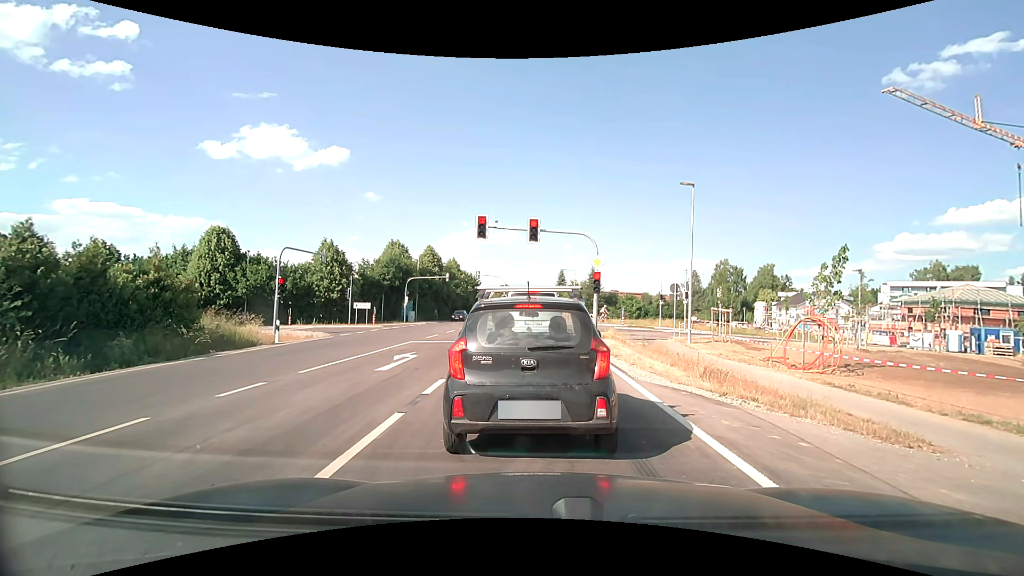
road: secondary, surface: asphalt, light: Day
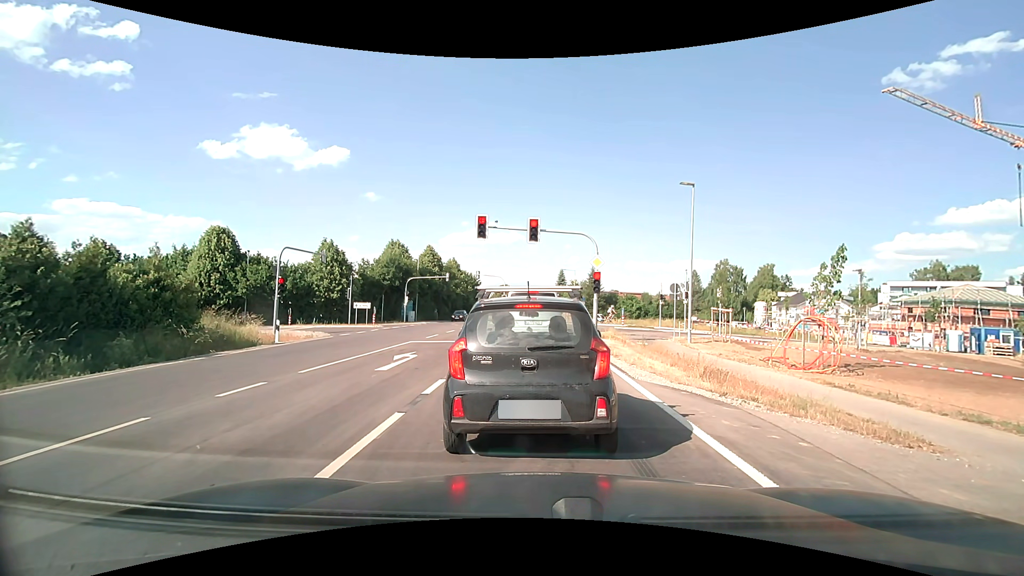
(0.0, 0.0) m; 0°
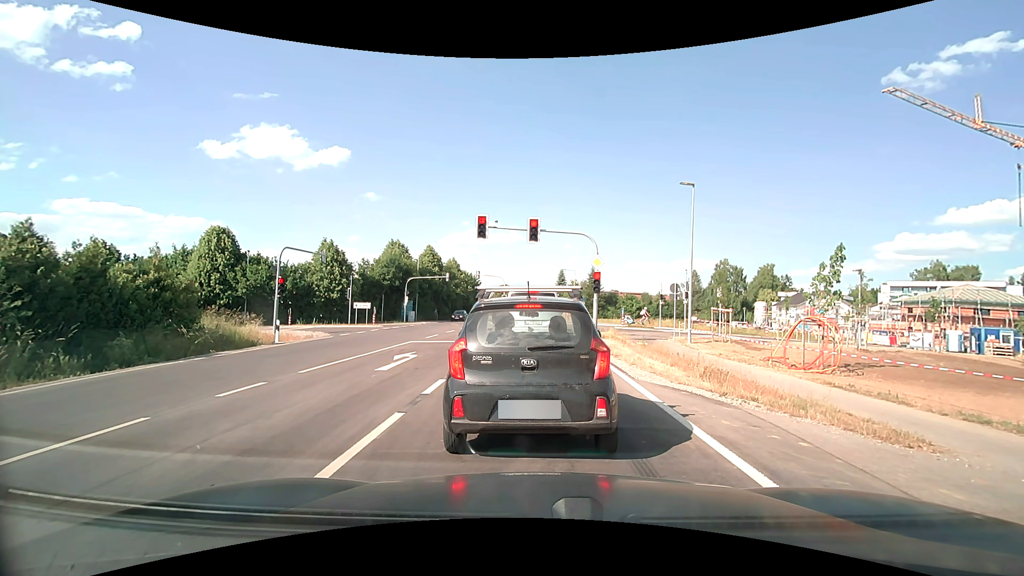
(0.0, 0.0) m; 0°
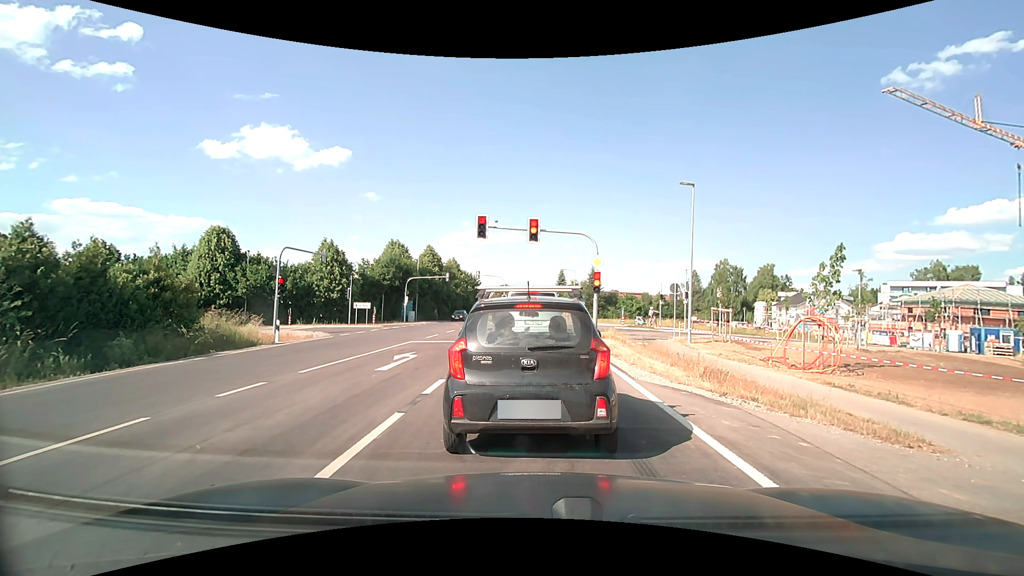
(0.0, 0.0) m; 0°
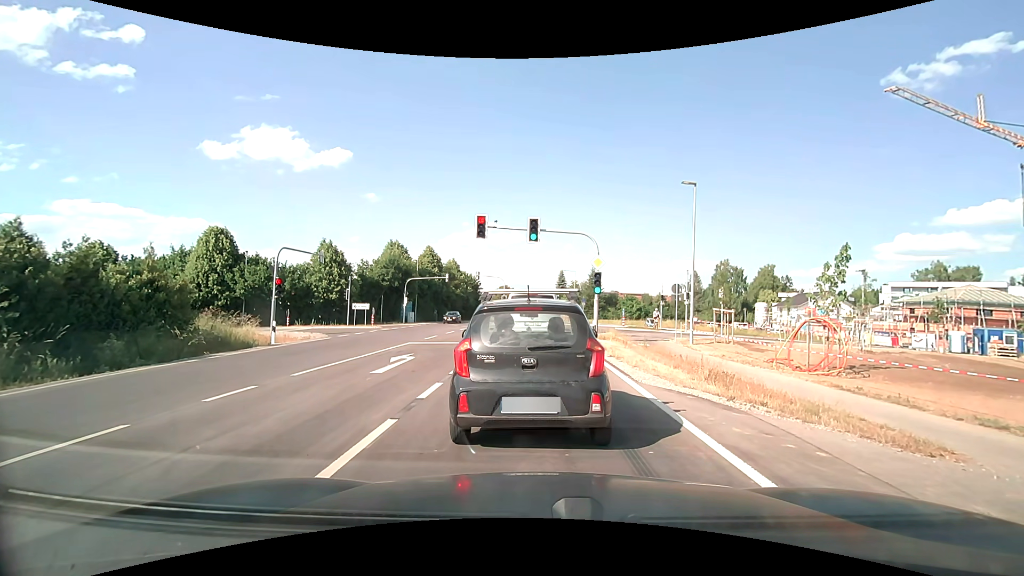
(0.0, +0.3) m; 0°
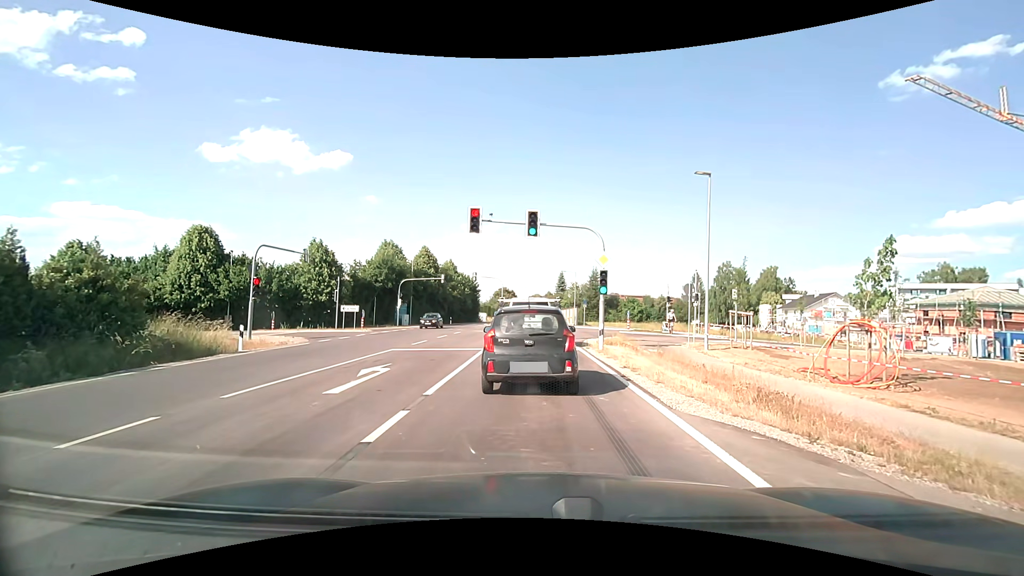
(0.0, +2.6) m; 0°
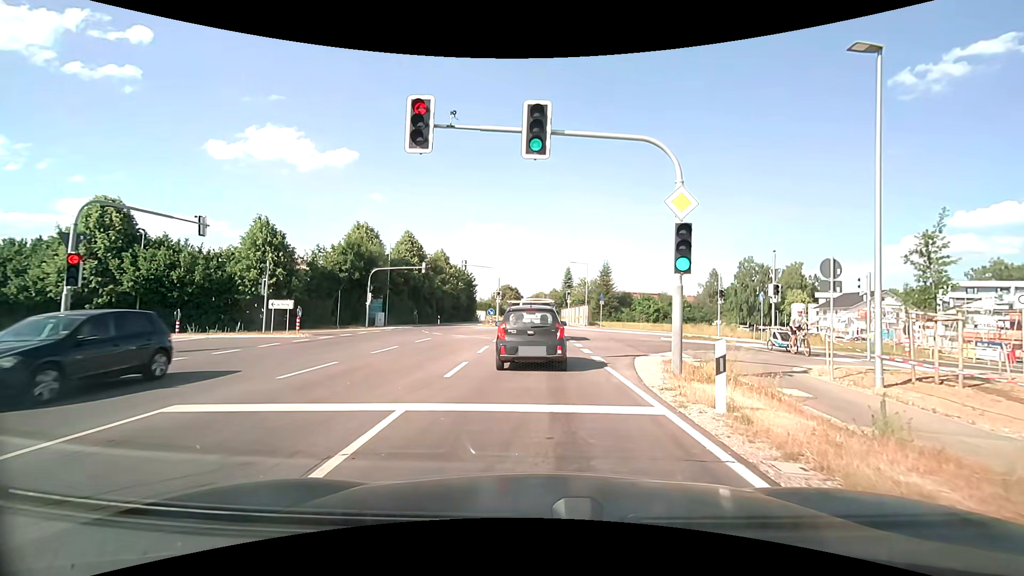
(+0.1, +12.1) m; 0°
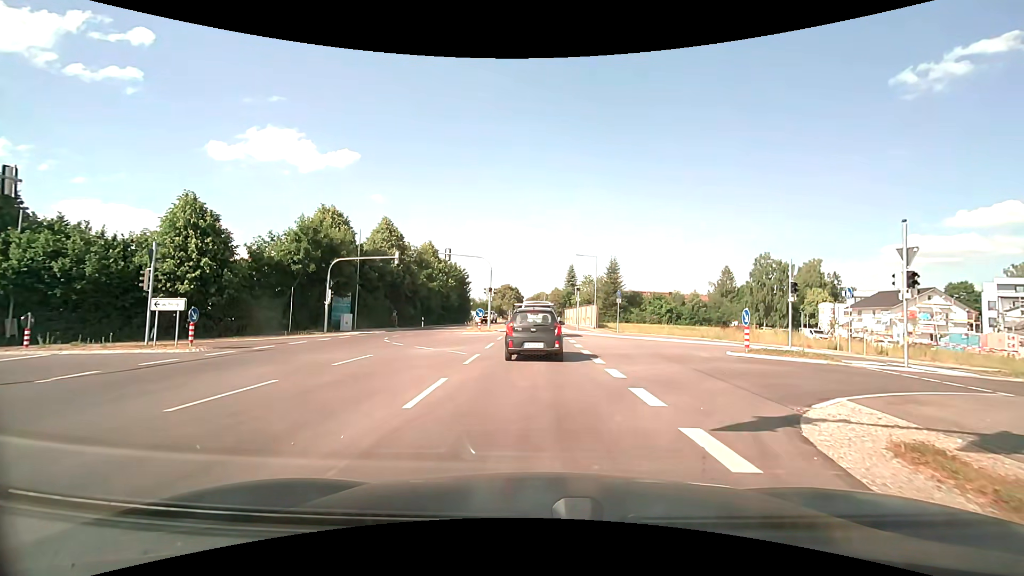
(0.0, +9.4) m; 0°
(0, +10) (0, +20) (0, +30) (0, +40) (0, +50) (0, +60) (0, +70) (0, +80) (-1, +90) (-1, +100) m
